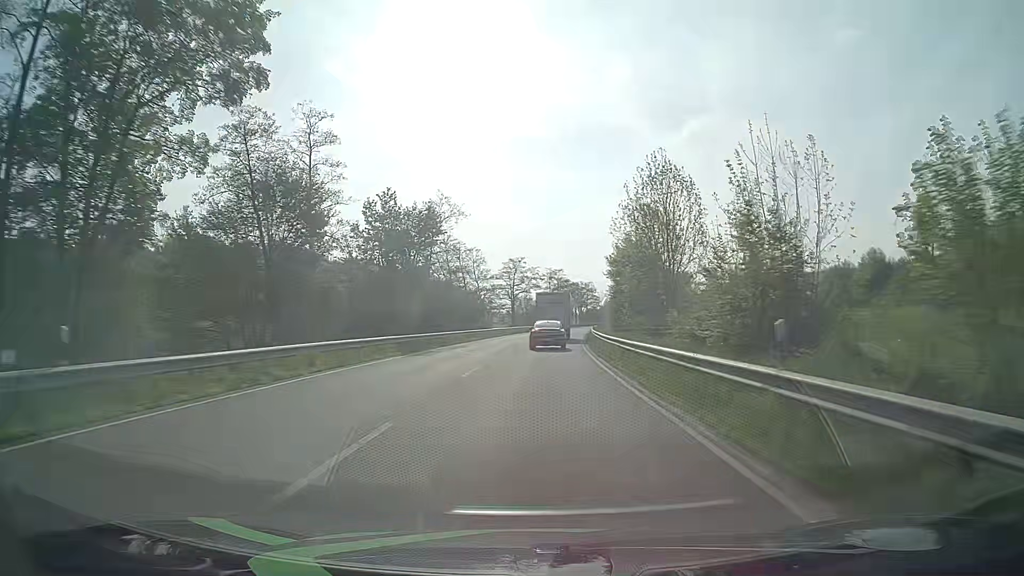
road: primary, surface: asphalt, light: Day
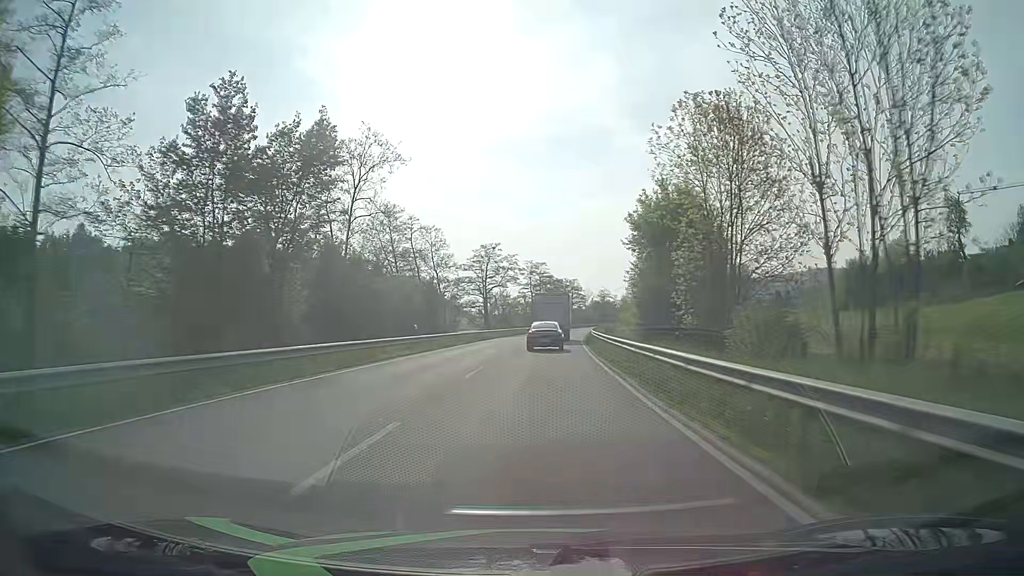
(+0.6, +23.6) m; +2°
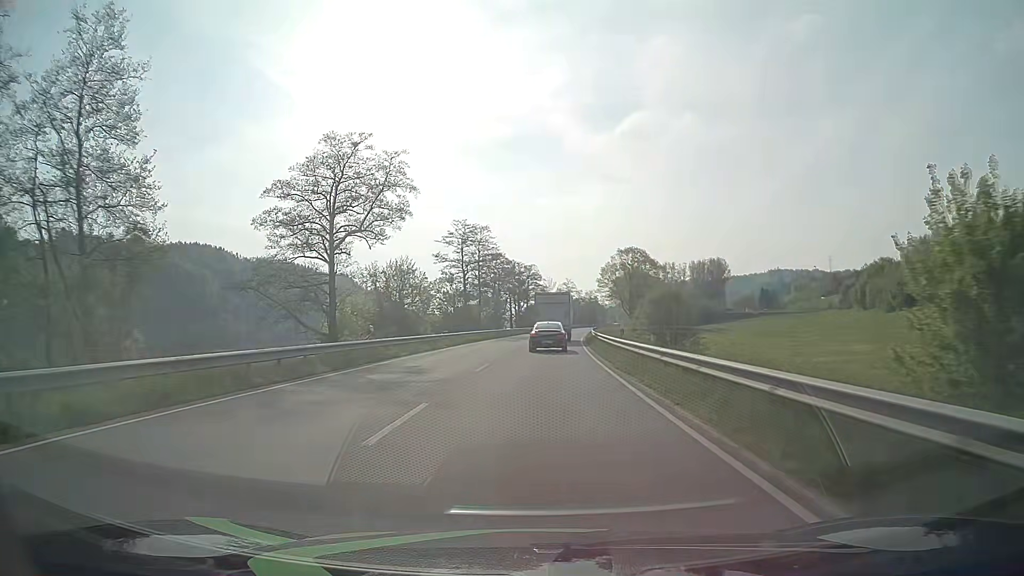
(+1.8, +57.2) m; +4°
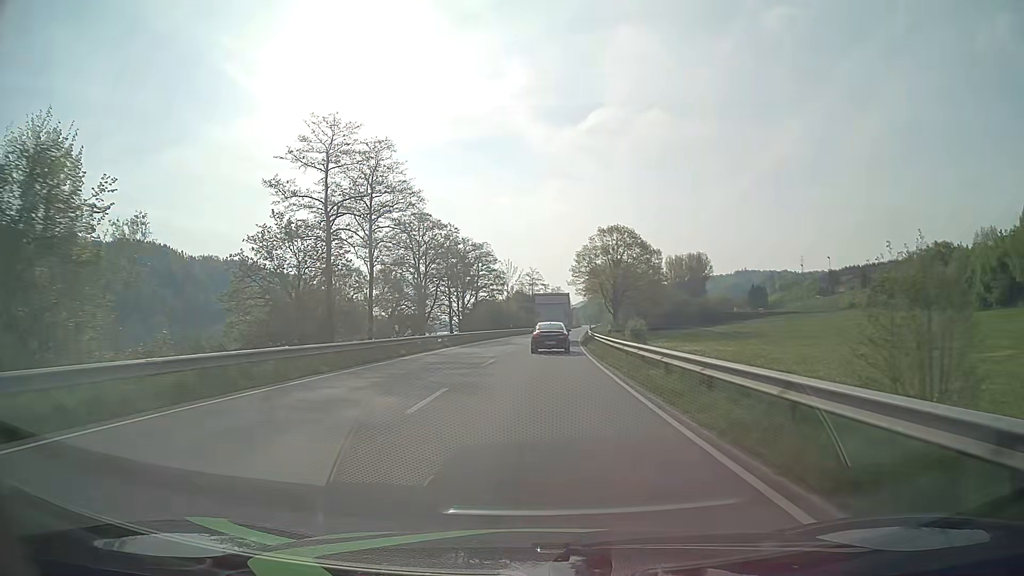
(+1.4, +44.1) m; +3°
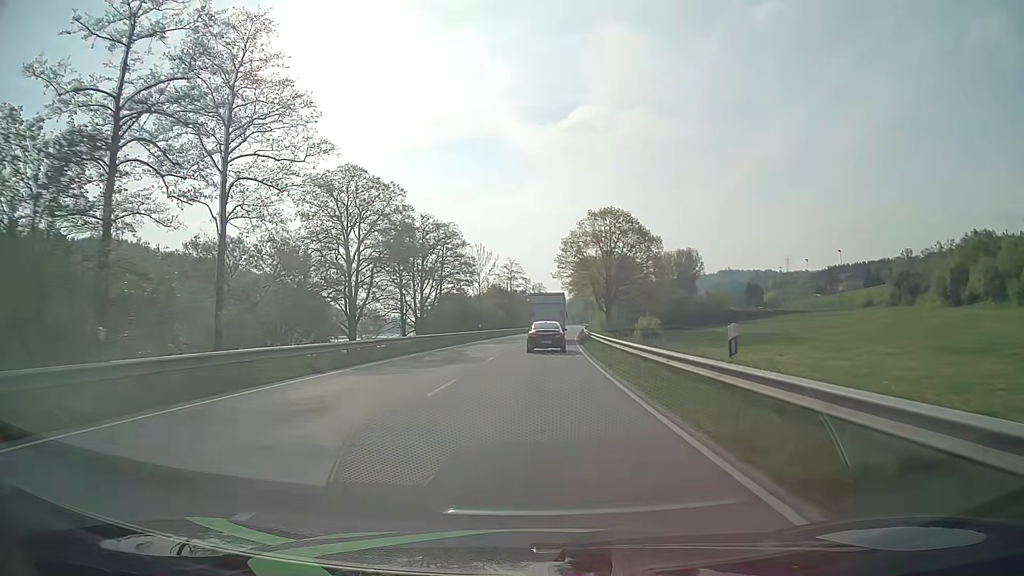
(+0.3, +21.6) m; +2°
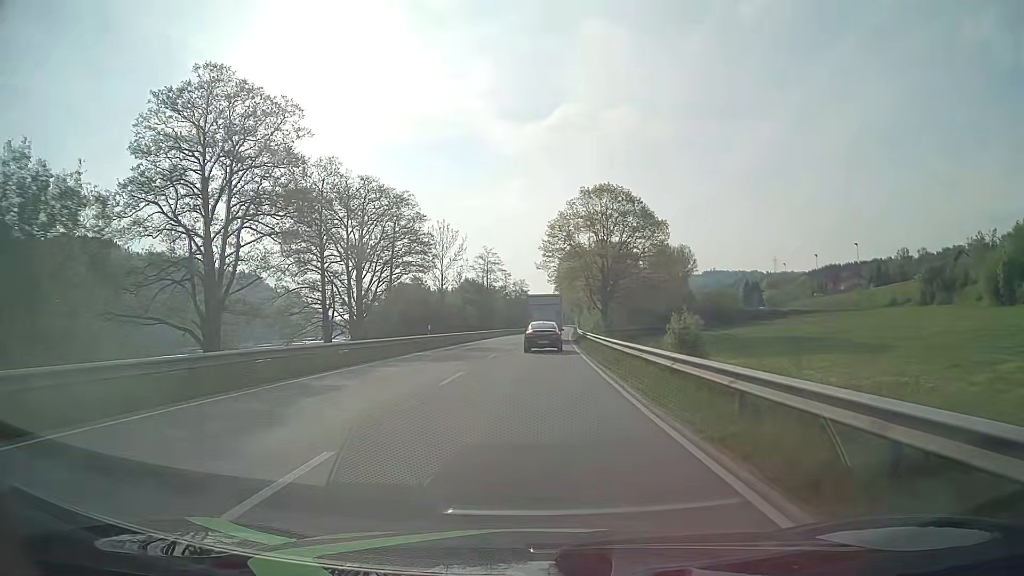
(+0.3, +21.4) m; +2°
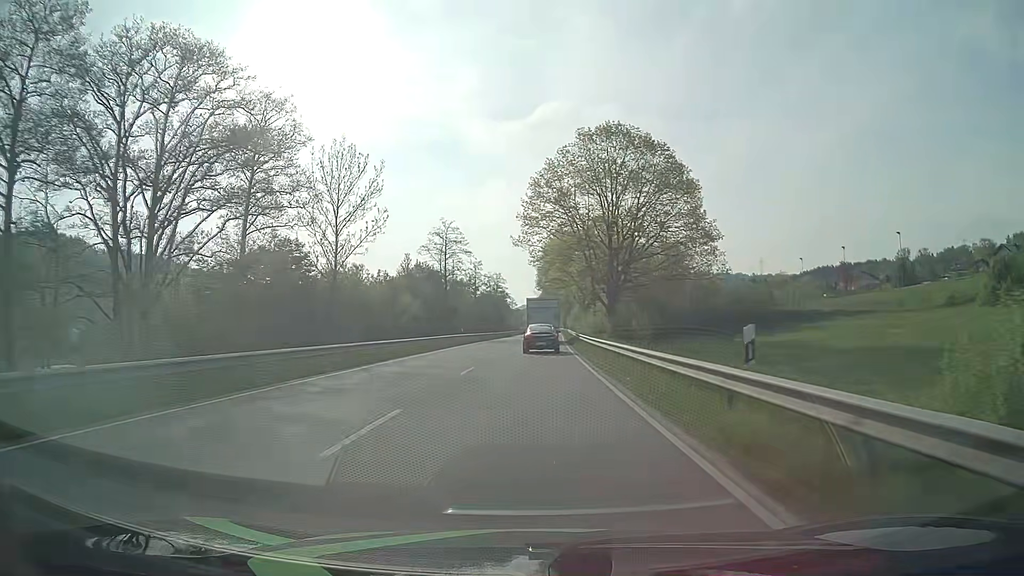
(+0.4, +31.9) m; +1°
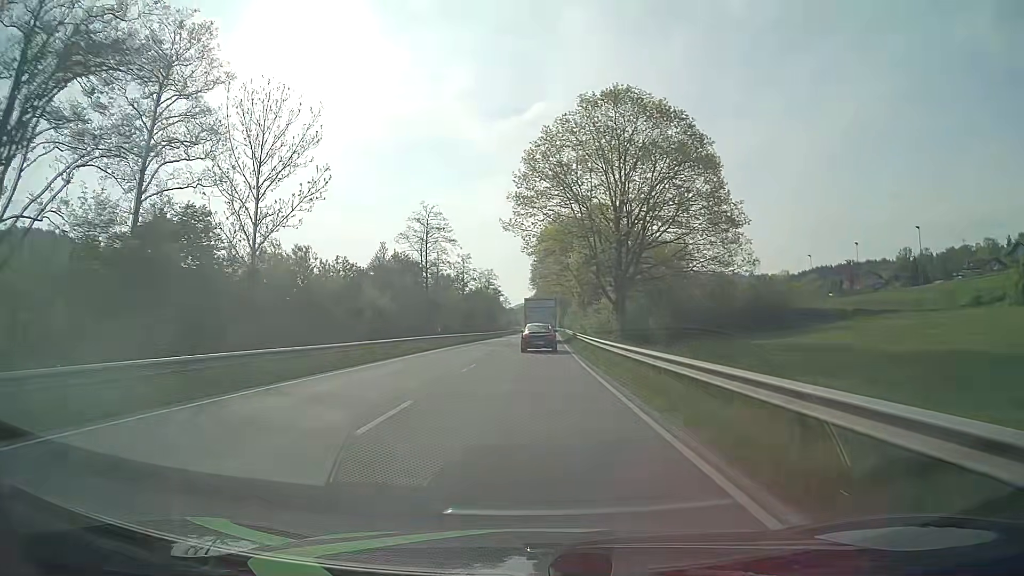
(+0.1, +10.7) m; +1°
(0, +10) (0, +20) (0, +30) (0, +40) (+1, +50) (+1, +60) (+1, +70) (+1, +80) (+2, +90) (+2, +100) m
